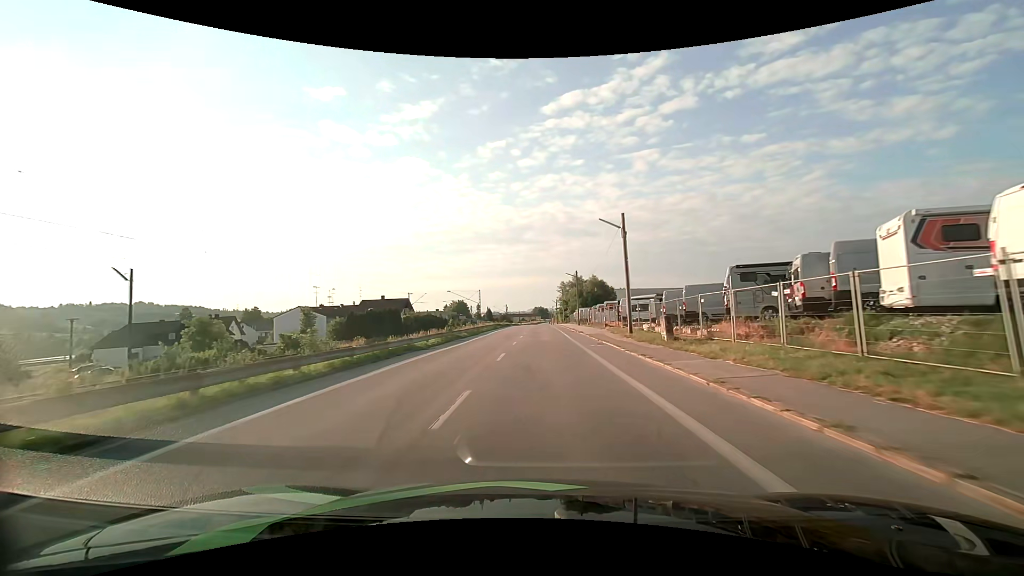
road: unclassified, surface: asphalt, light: Day
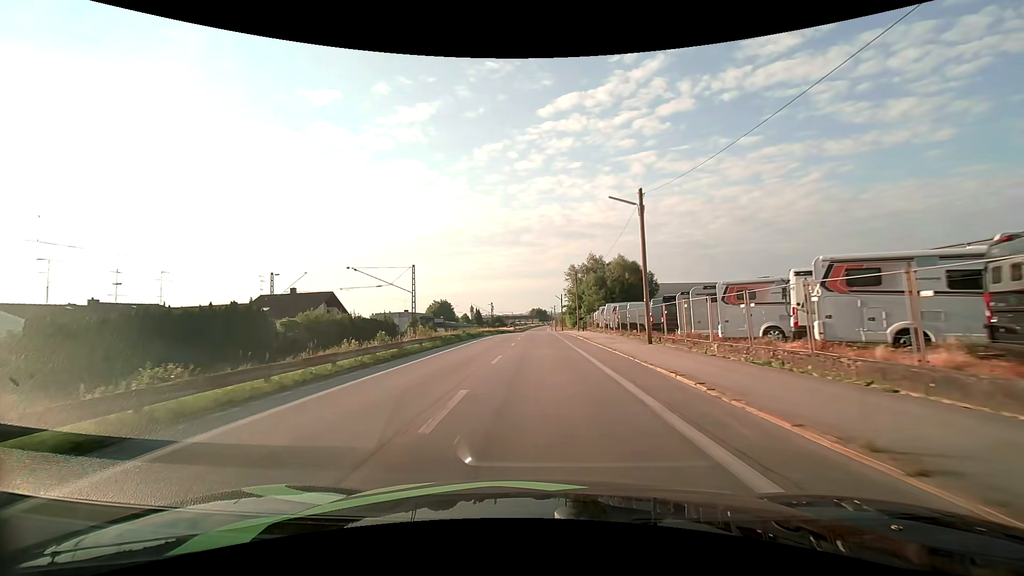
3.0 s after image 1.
(+0.1, +45.3) m; 0°
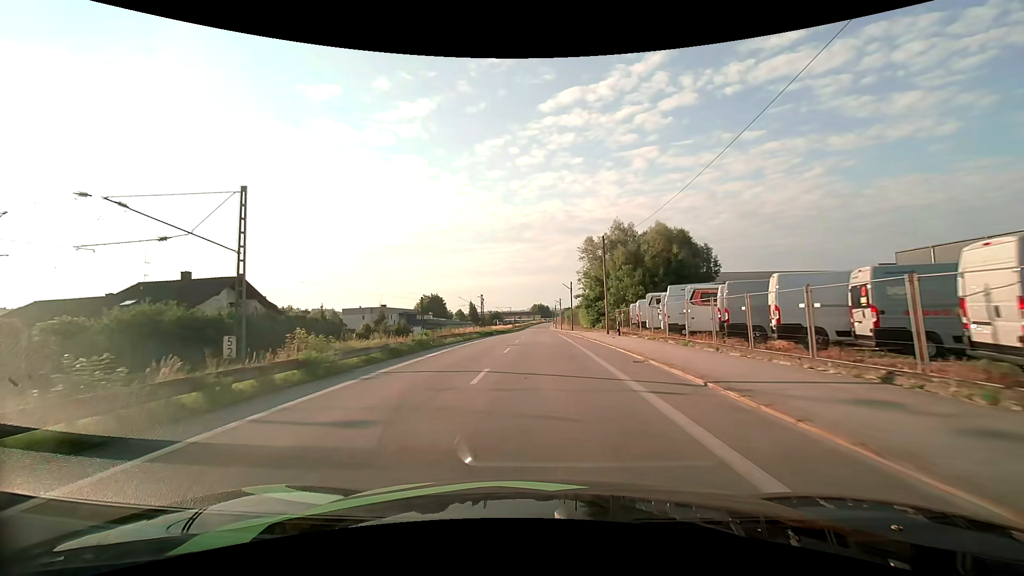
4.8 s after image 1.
(-0.1, +25.4) m; 0°
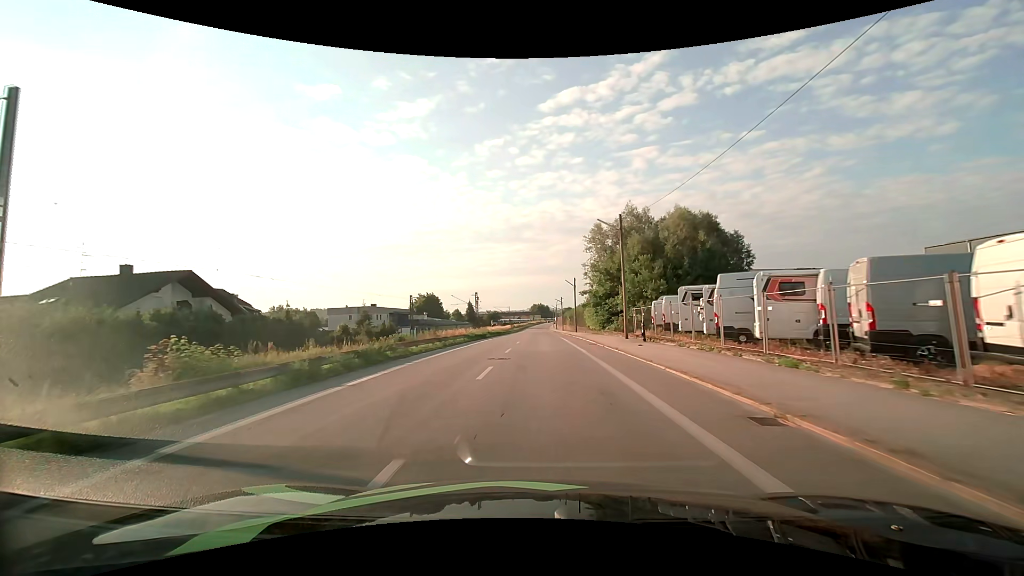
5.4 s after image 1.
(0.0, +8.2) m; 0°
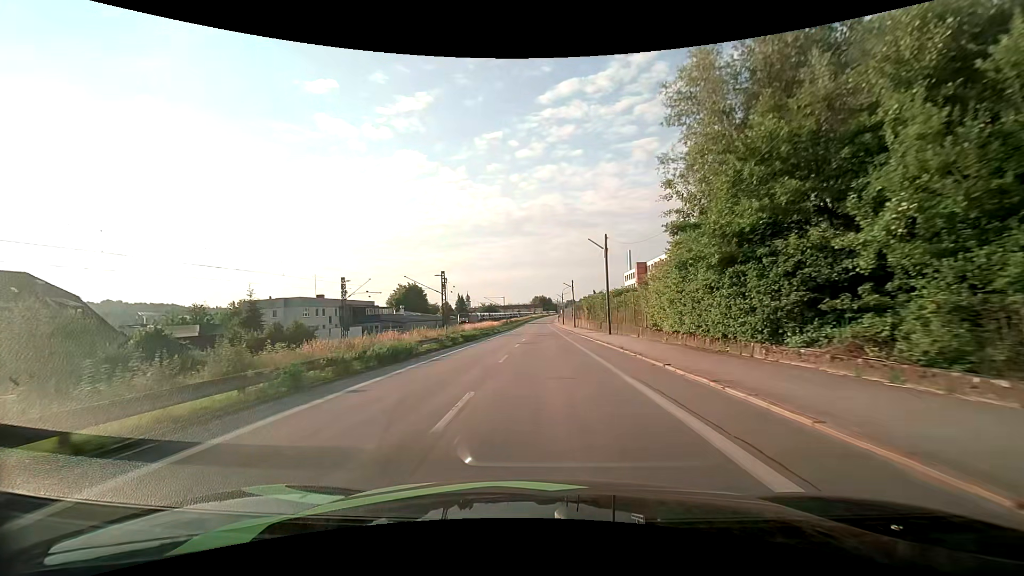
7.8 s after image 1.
(+0.1, +32.2) m; 0°
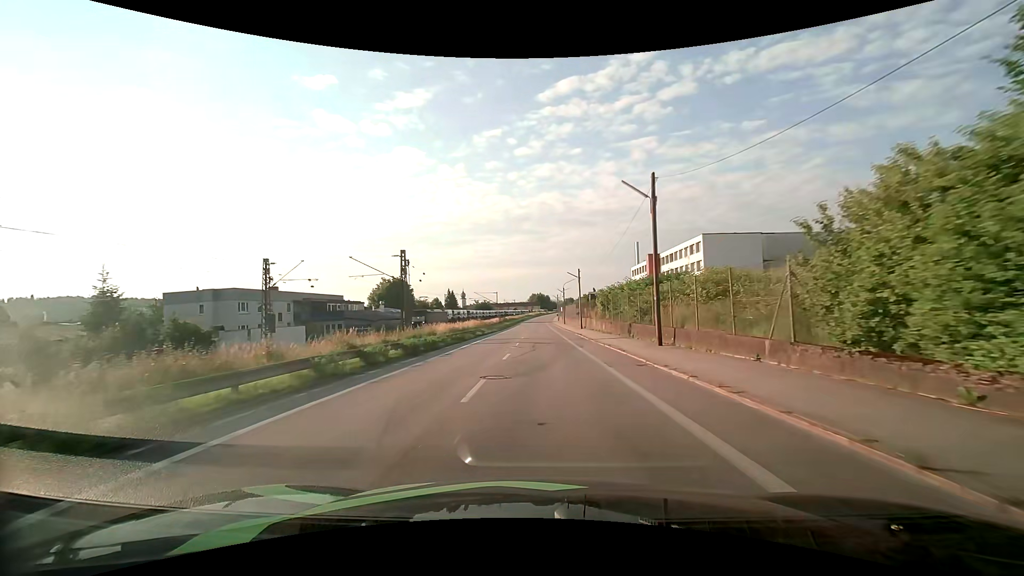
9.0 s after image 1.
(0.0, +16.4) m; 0°
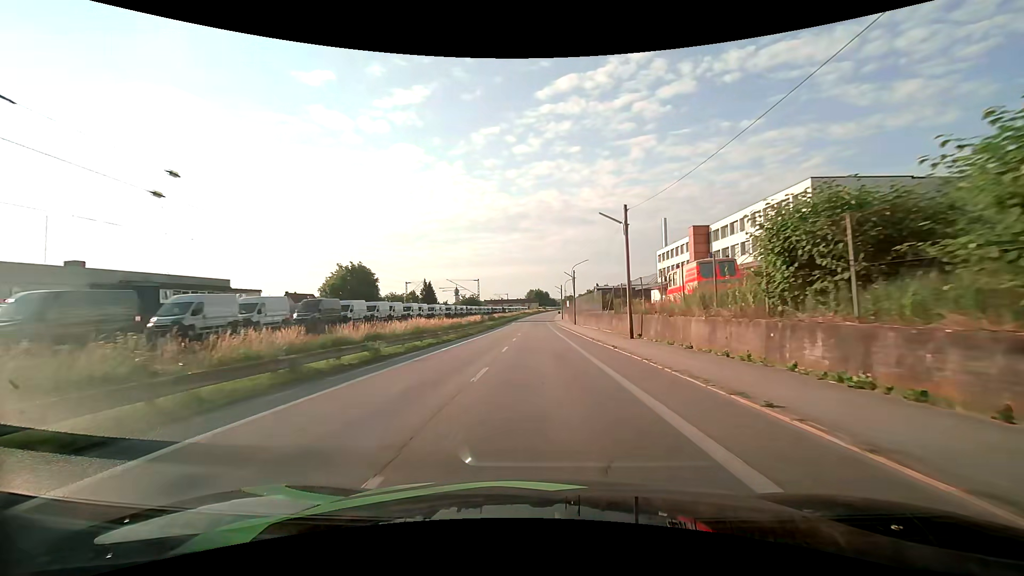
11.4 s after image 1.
(+0.1, +34.4) m; 0°
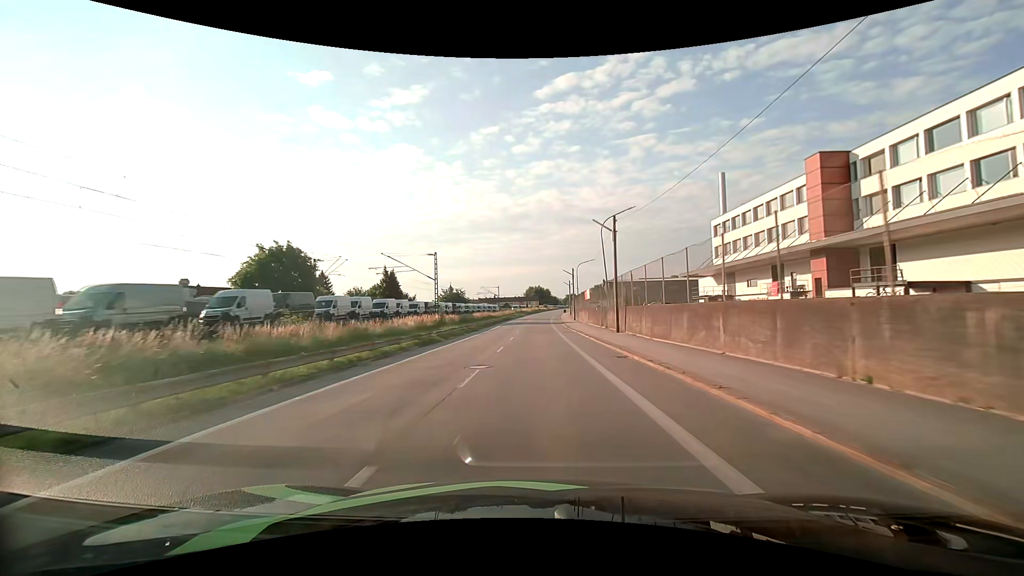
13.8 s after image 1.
(0.0, +36.5) m; 0°
(0, +10) (0, +20) (0, +30) (0, +40) (0, +50) (0, +60) (0, +70) (0, +80) (+1, +90) (+1, +100) m
